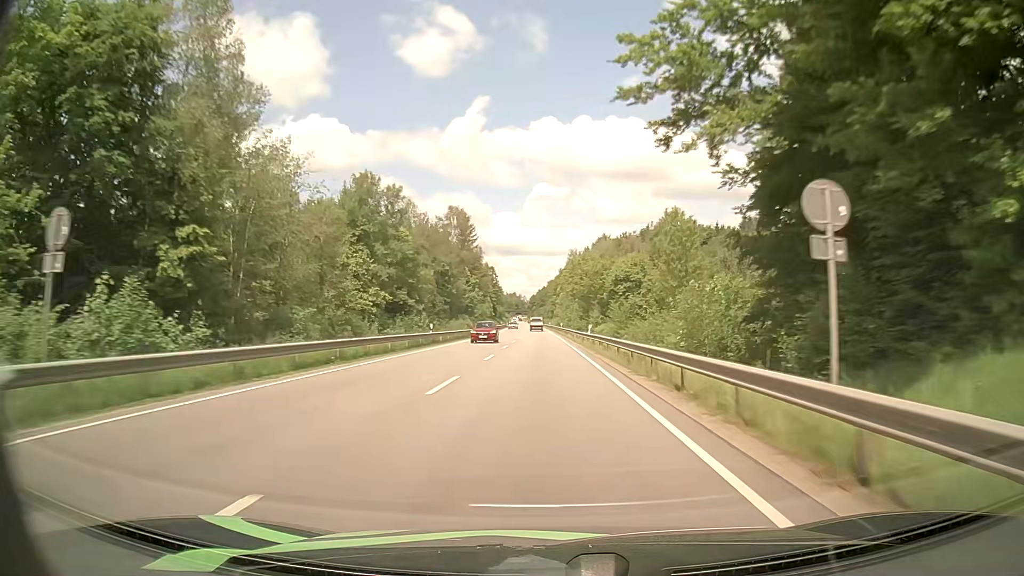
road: primary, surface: asphalt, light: Day
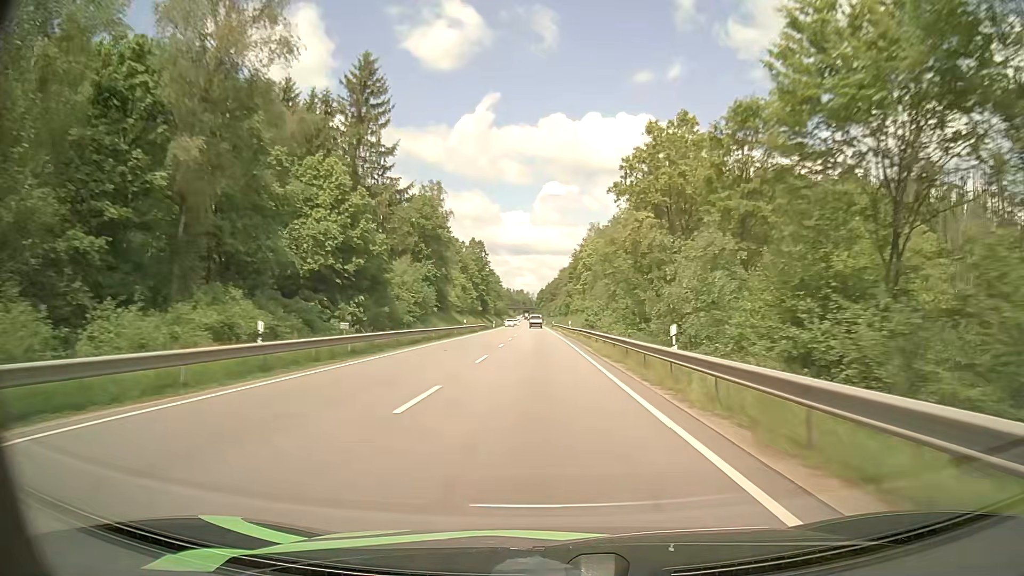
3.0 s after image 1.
(-0.6, +74.9) m; -1°
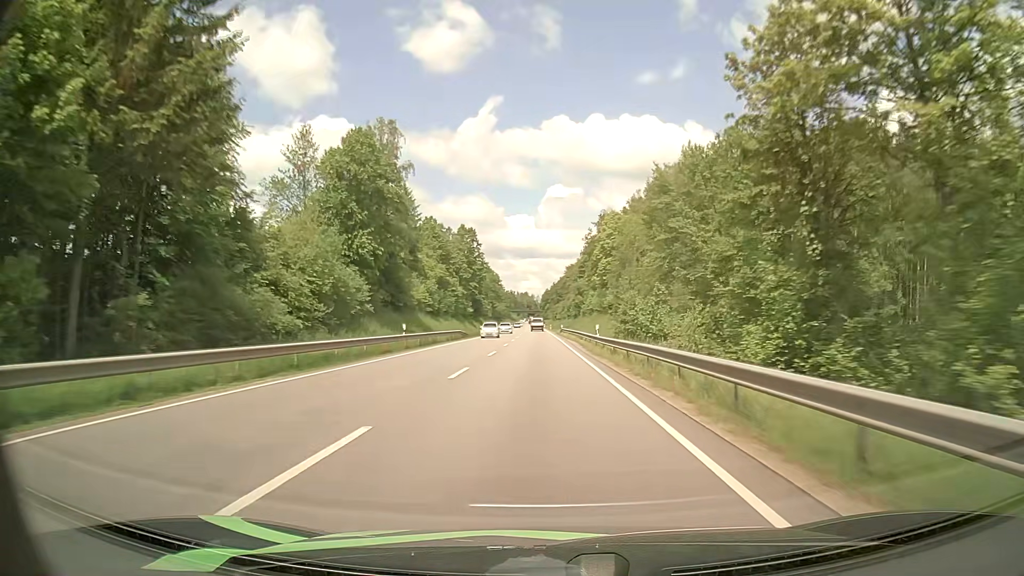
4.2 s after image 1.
(-0.1, +29.4) m; -1°
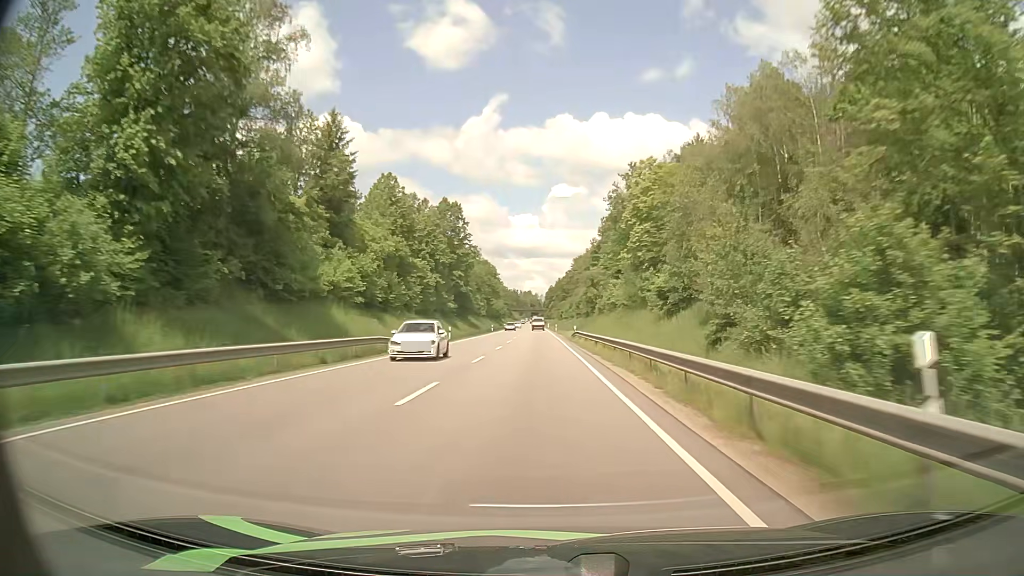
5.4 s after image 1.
(0.0, +29.5) m; 0°
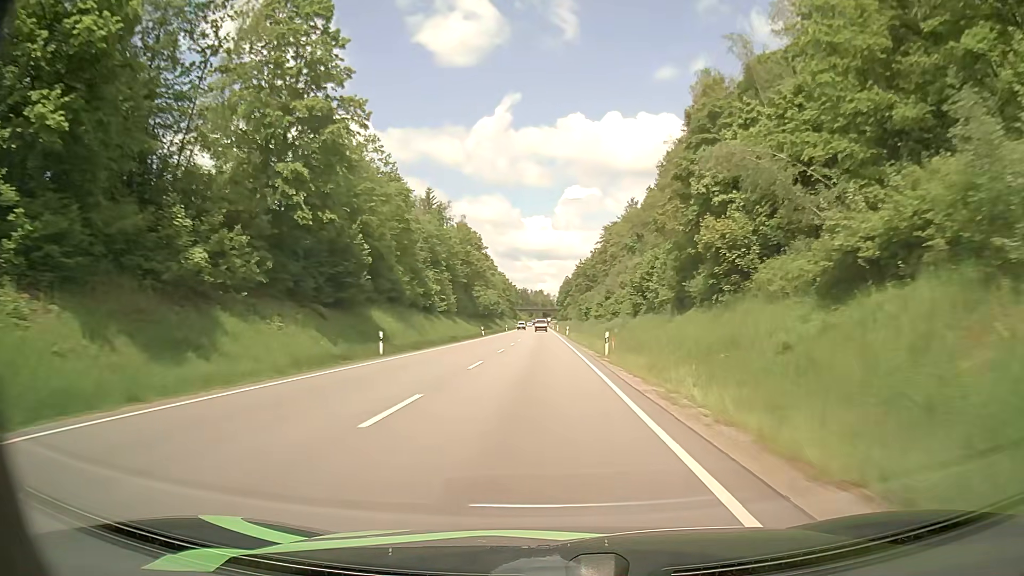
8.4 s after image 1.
(-0.6, +74.3) m; -1°
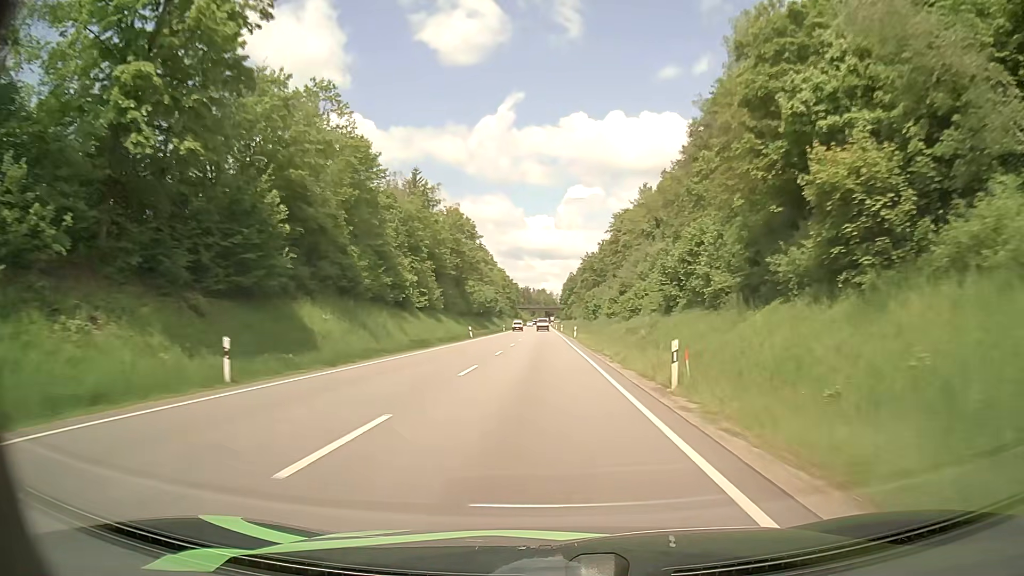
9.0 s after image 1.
(-0.1, +15.1) m; 0°
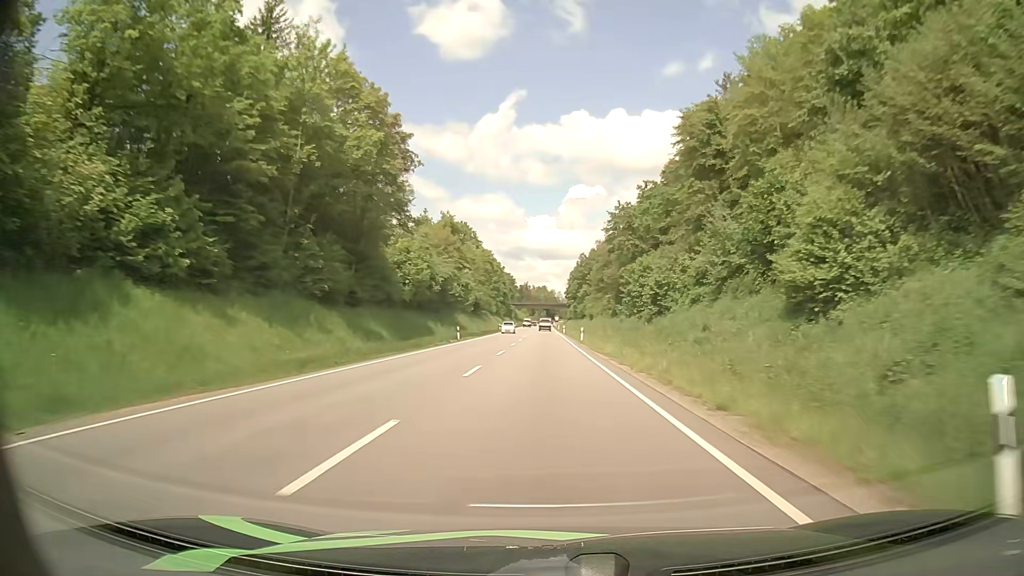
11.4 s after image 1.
(-0.1, +60.5) m; 0°
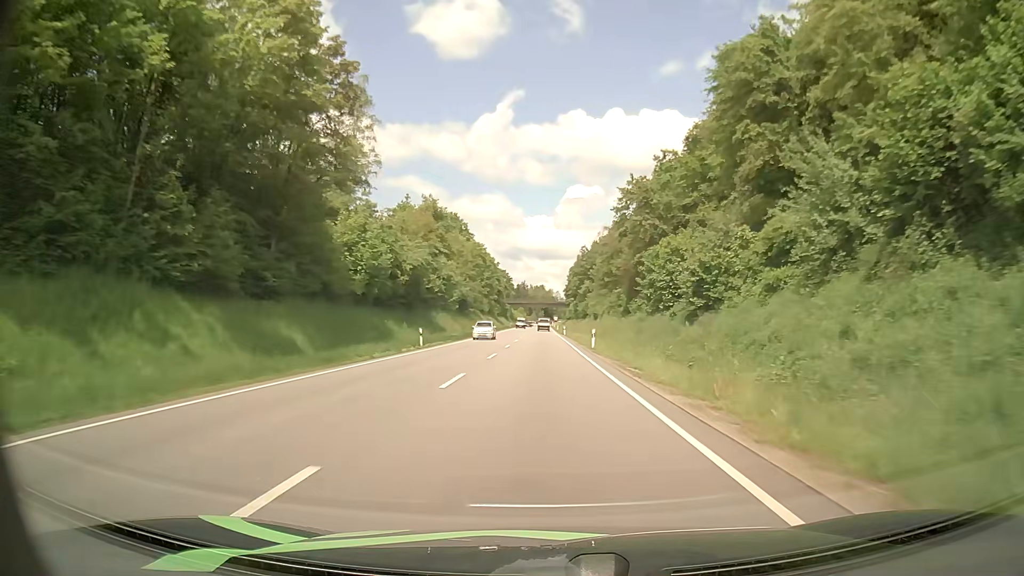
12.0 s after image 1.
(0.0, +15.1) m; 0°
(0, +10) (0, +20) (0, +30) (0, +40) (0, +50) (0, +60) (0, +70) (0, +80) (0, +90) (0, +100) m
